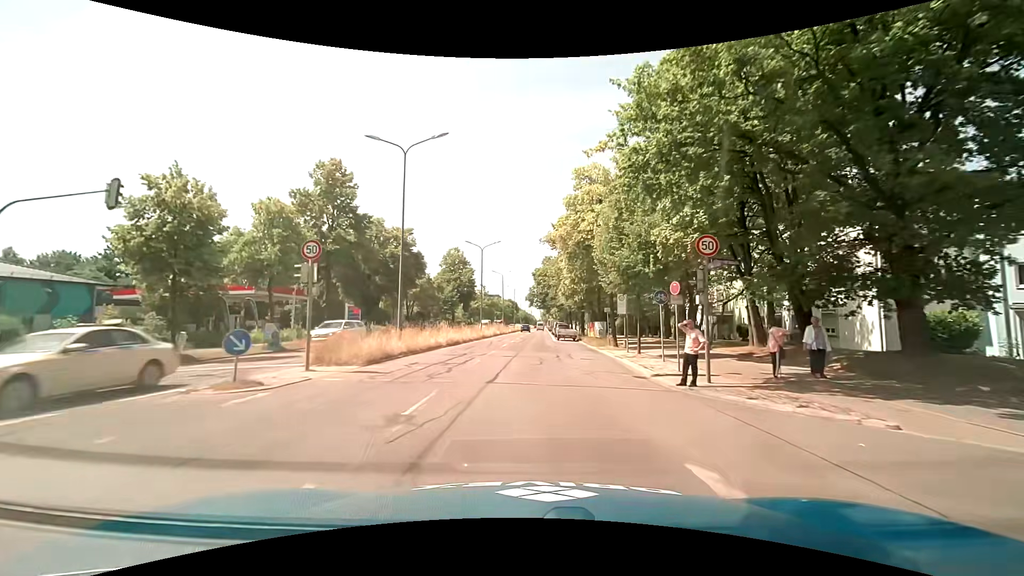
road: trunk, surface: asphalt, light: Day
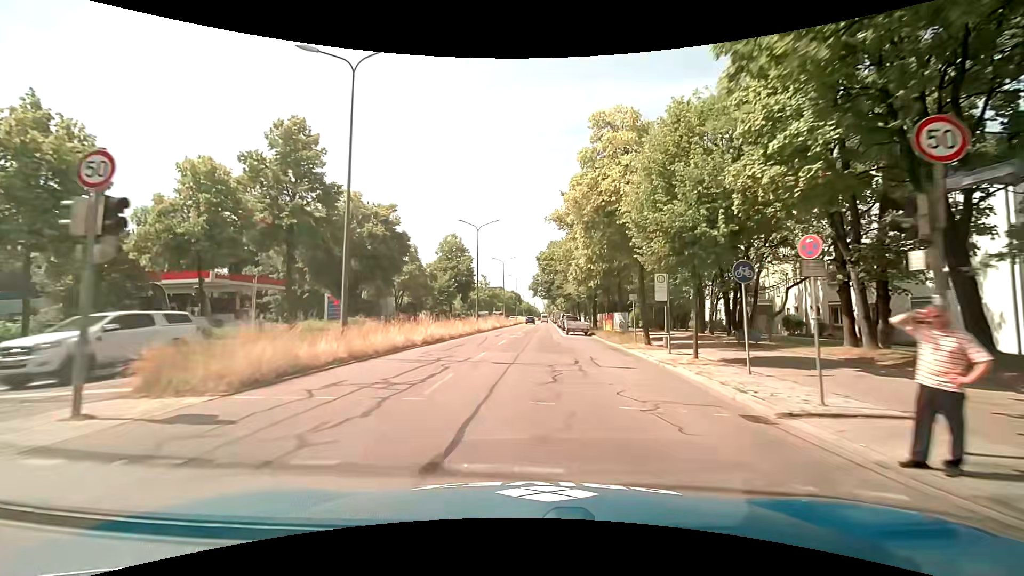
(0.0, +7.6) m; 0°
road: primary
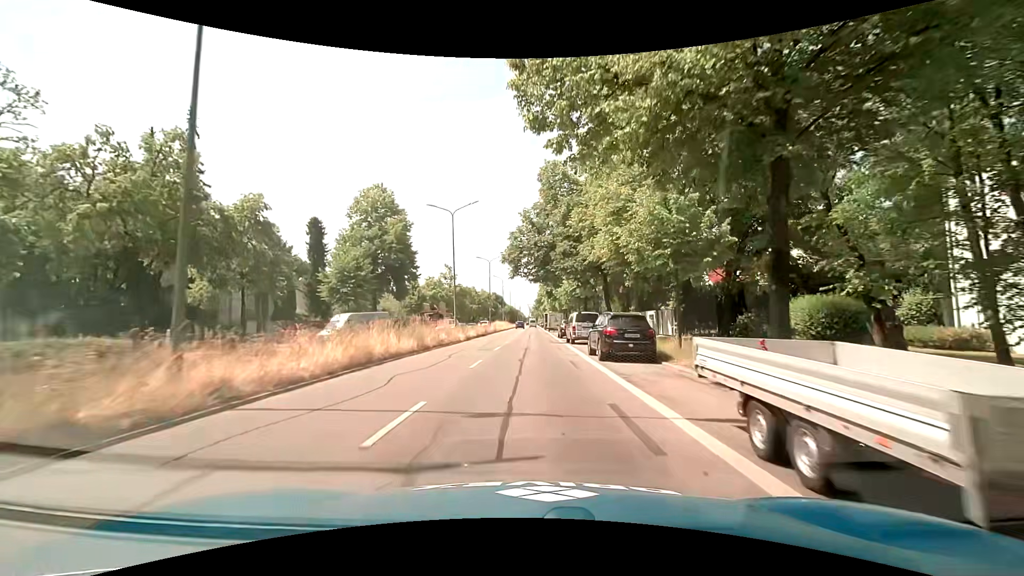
(+0.7, +38.3) m; +1°
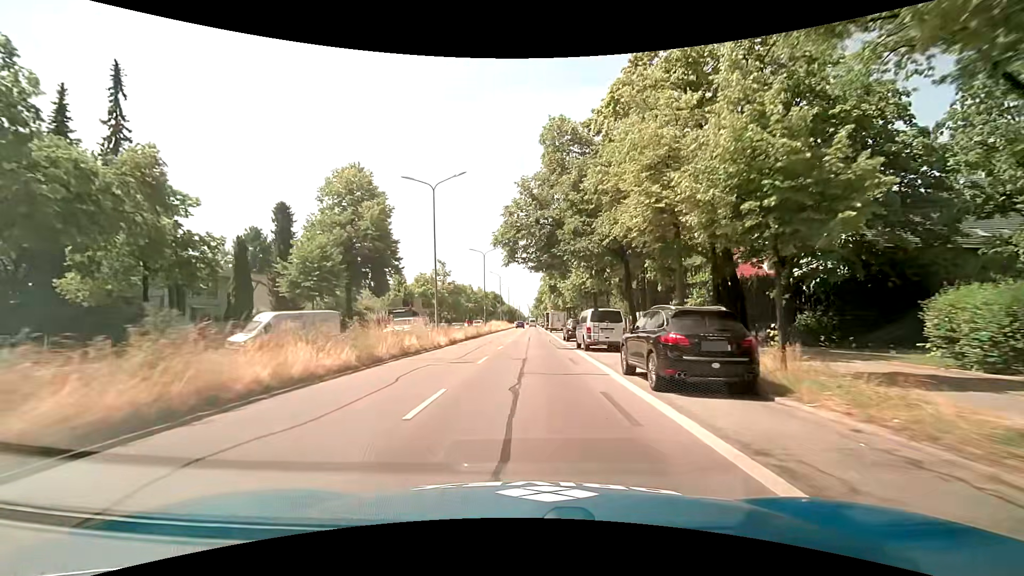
(+0.1, +7.6) m; 0°
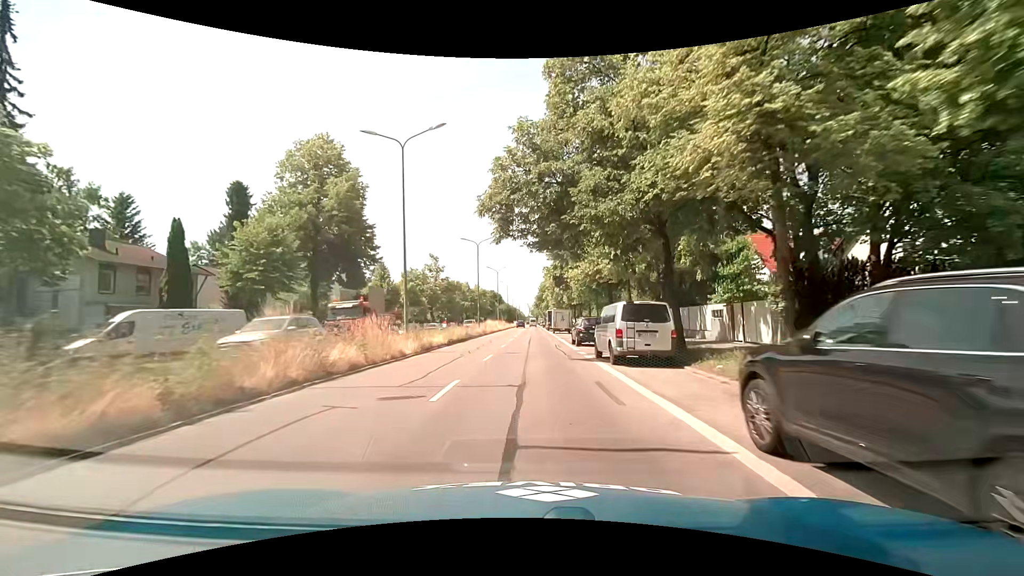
(+0.1, +7.7) m; +2°
